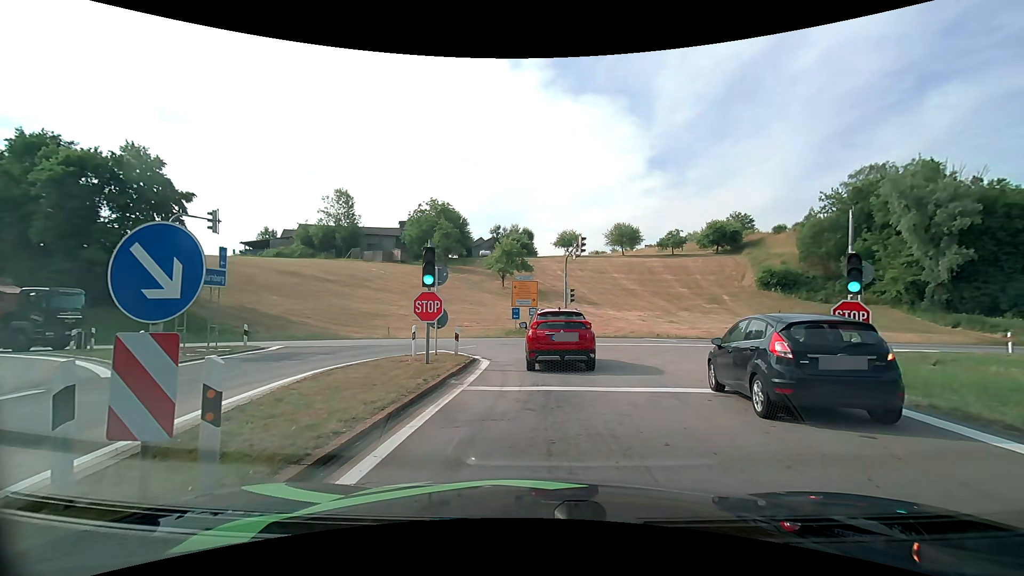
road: motorway_link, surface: asphalt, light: Day
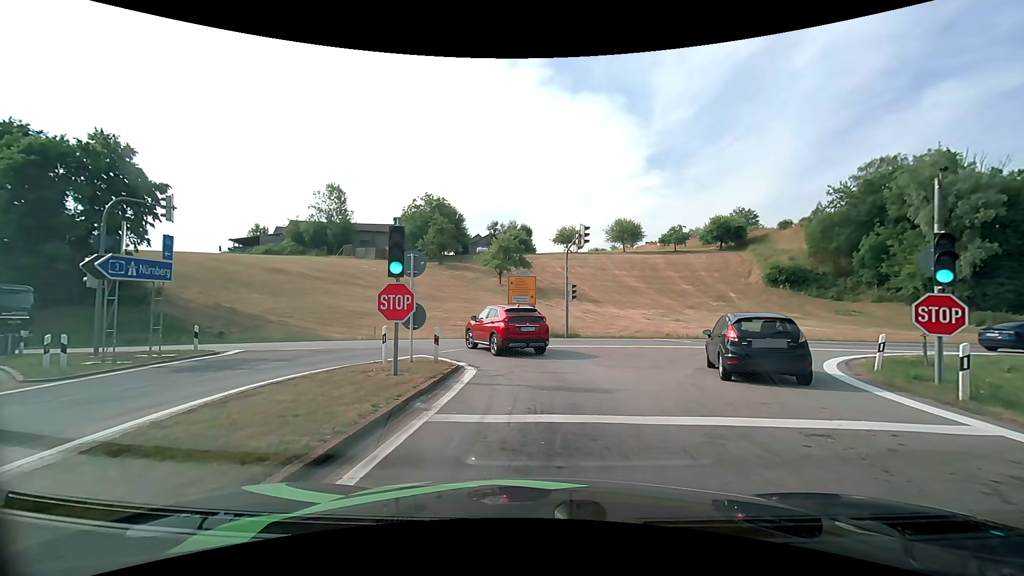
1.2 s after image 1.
(0.0, +3.2) m; 0°
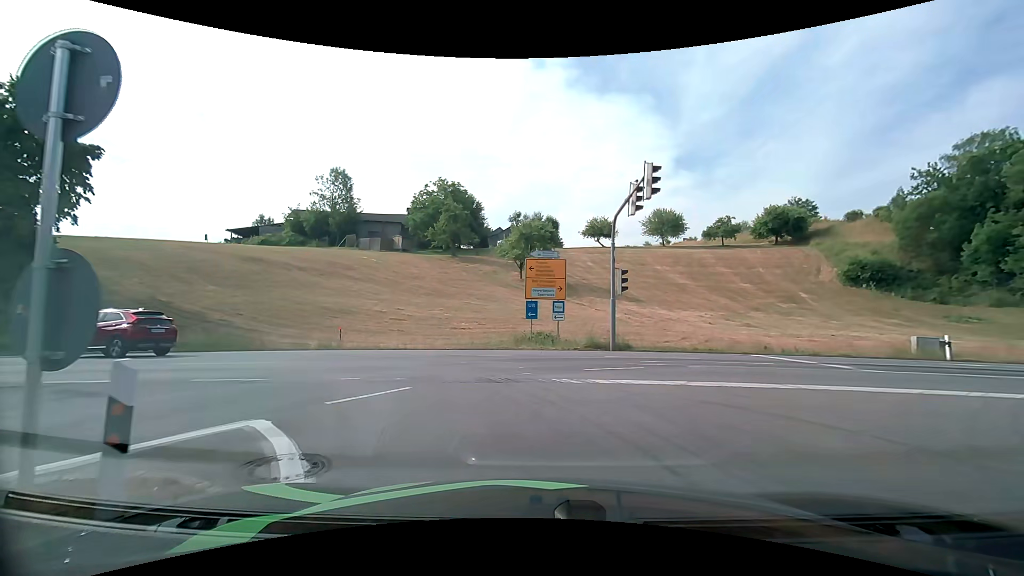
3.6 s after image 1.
(-0.1, +11.0) m; -3°
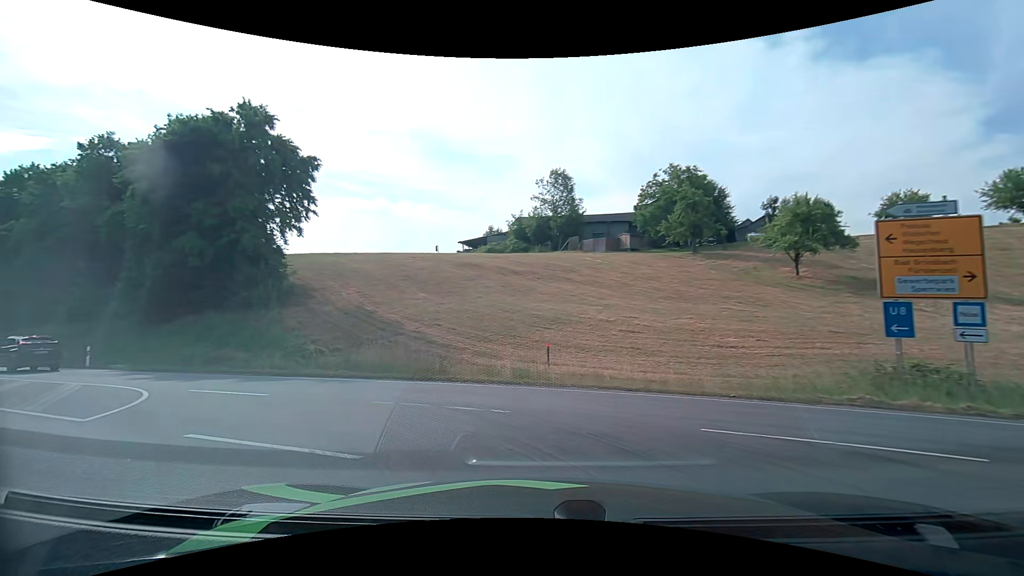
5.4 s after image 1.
(-1.6, +9.4) m; -24°
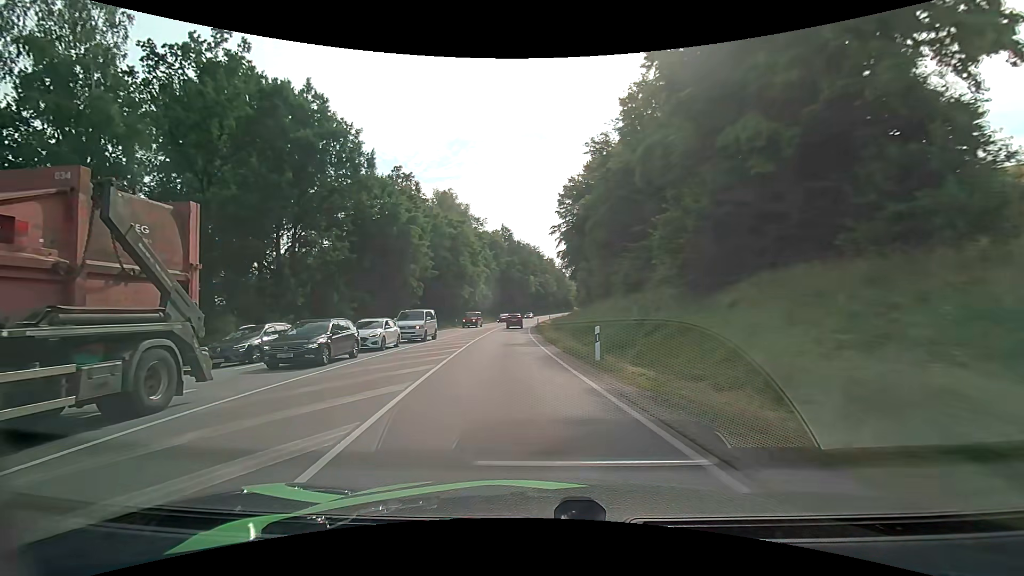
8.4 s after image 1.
(-10.4, +16.4) m; -60°
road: primary
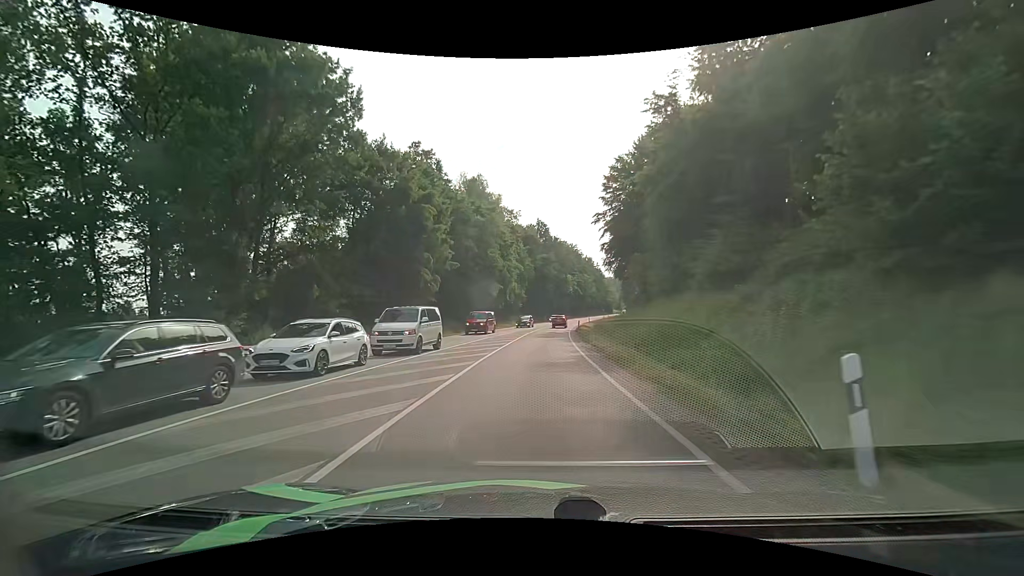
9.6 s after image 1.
(-0.5, +10.3) m; -4°
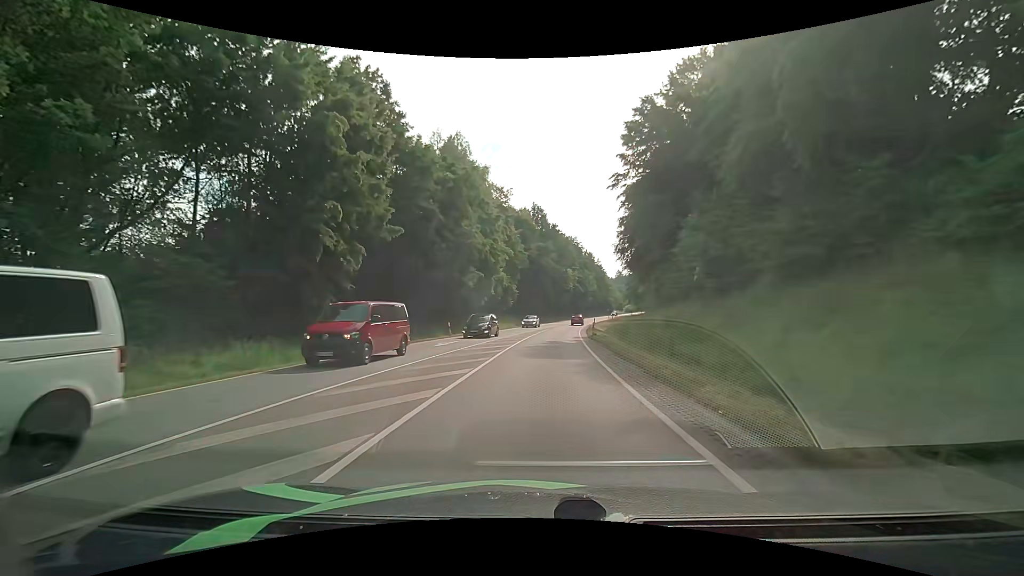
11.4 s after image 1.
(+0.1, +18.5) m; +2°
